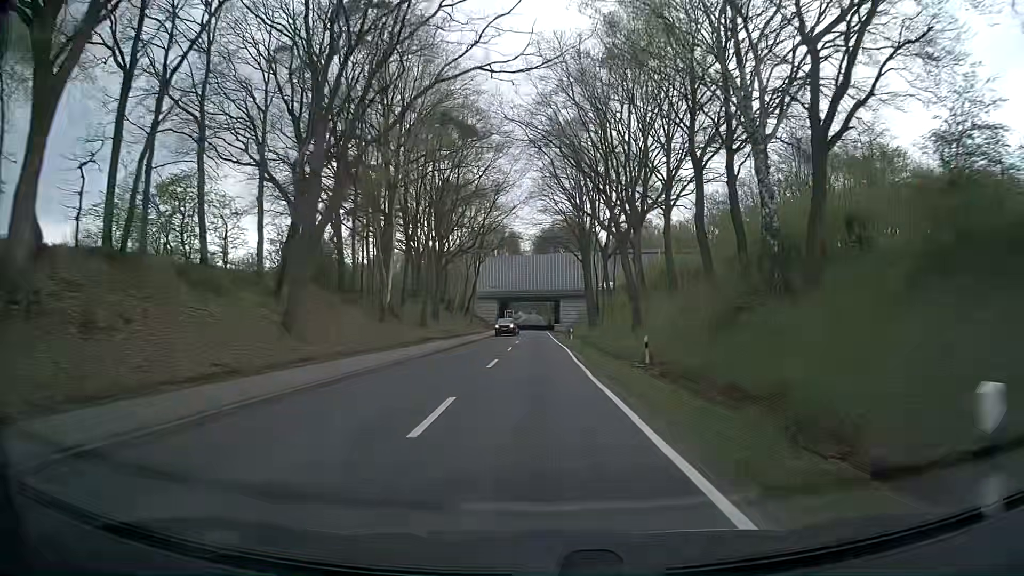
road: secondary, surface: asphalt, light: Day
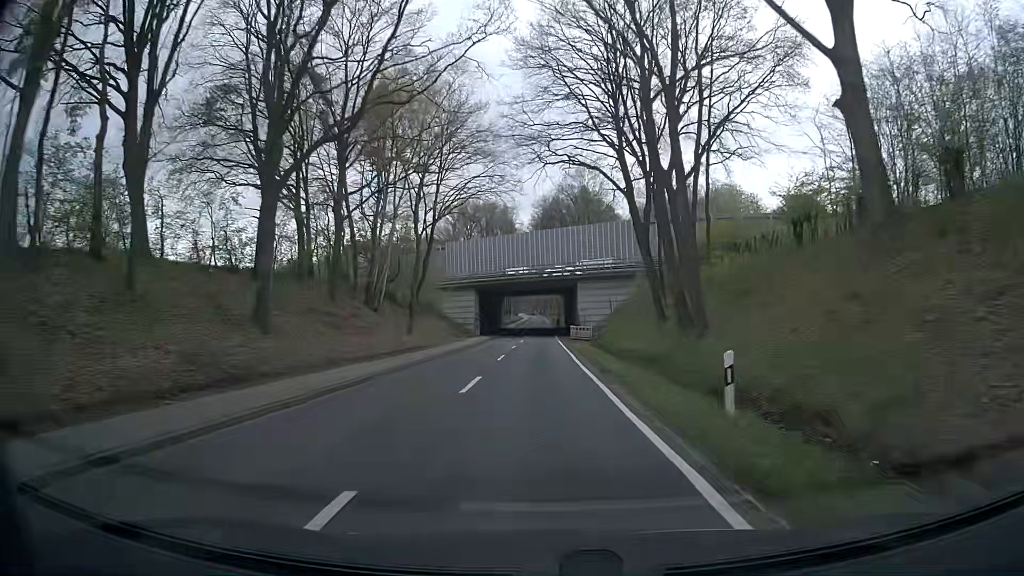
(+0.1, +43.1) m; 0°
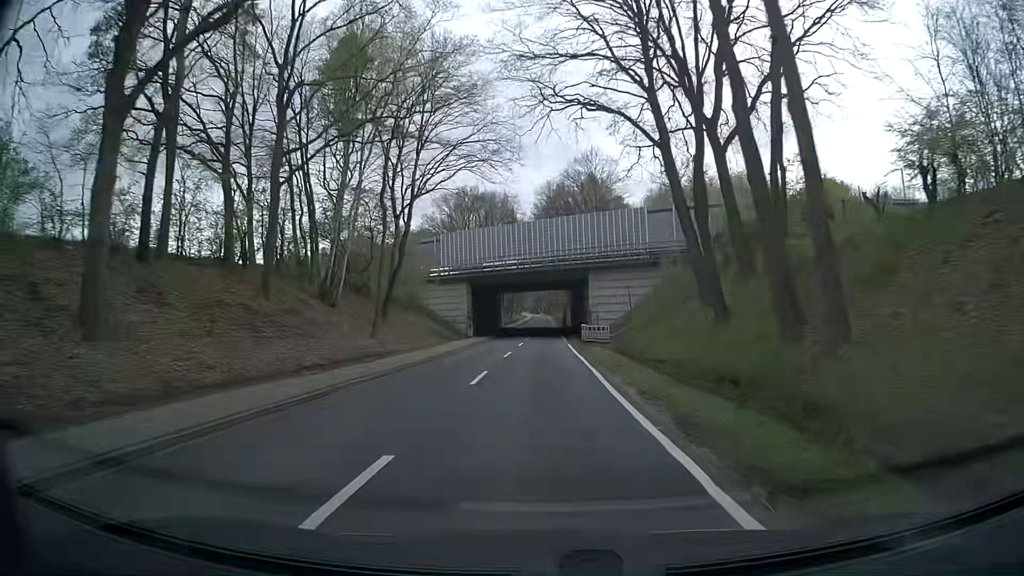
(-0.1, +10.8) m; -1°
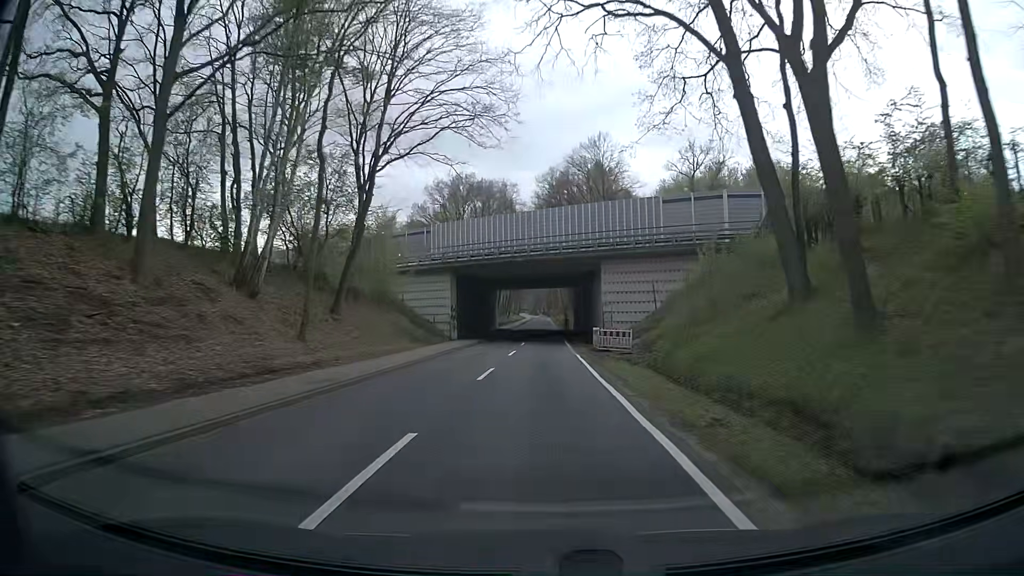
(0.0, +10.8) m; 0°
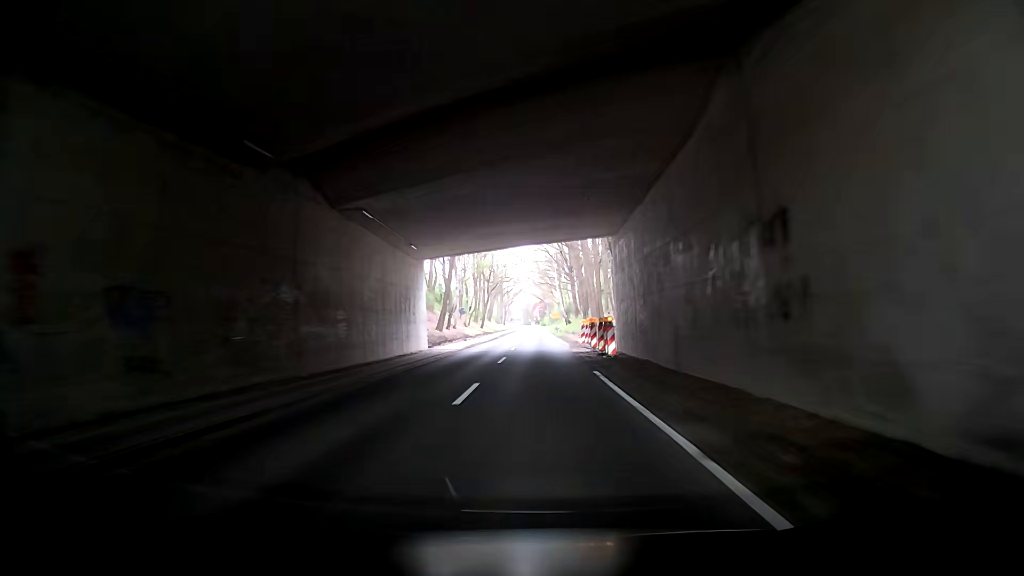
(+0.1, +53.7) m; -1°
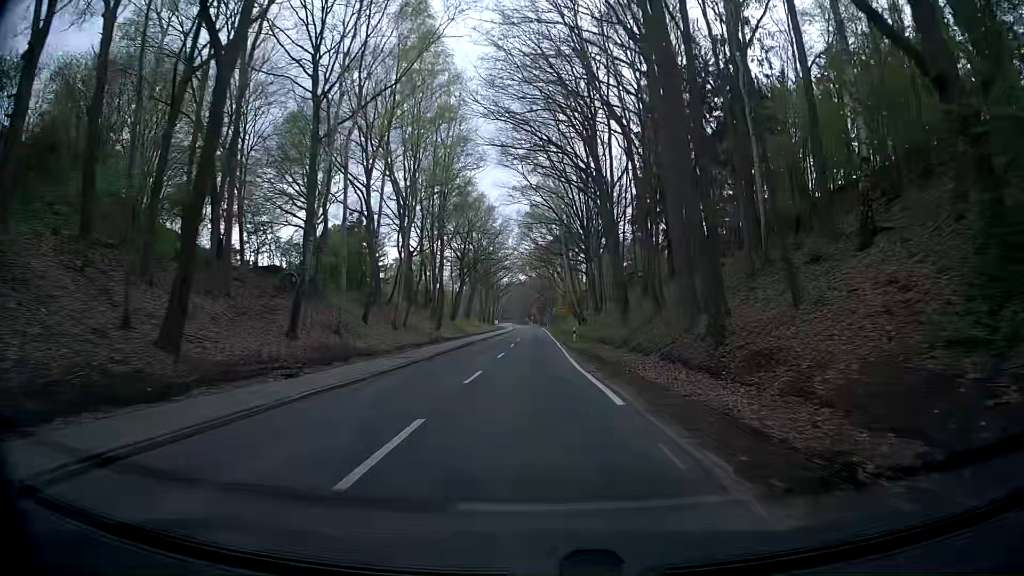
(-0.2, +42.3) m; +3°
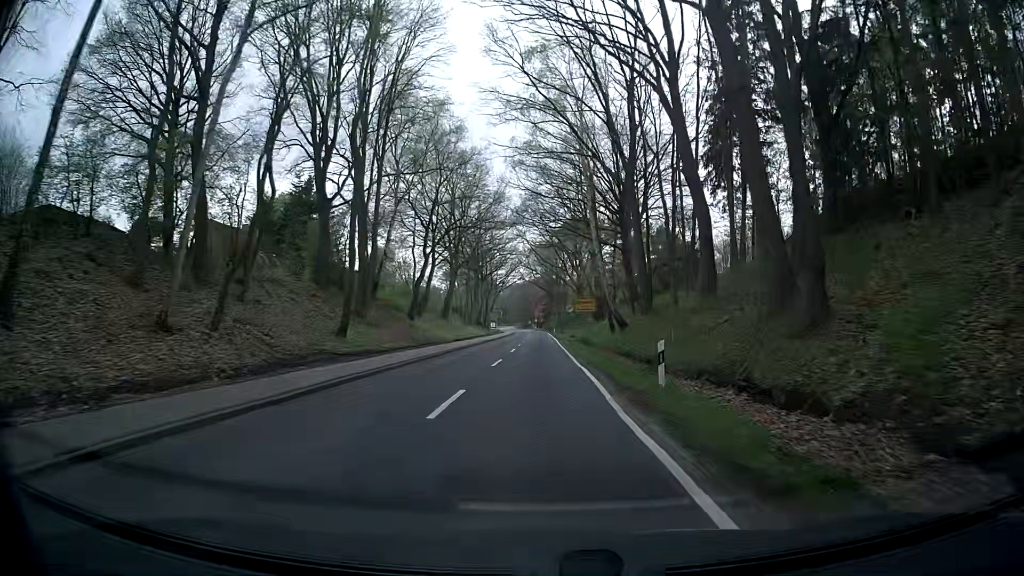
(-0.4, +29.9) m; 0°
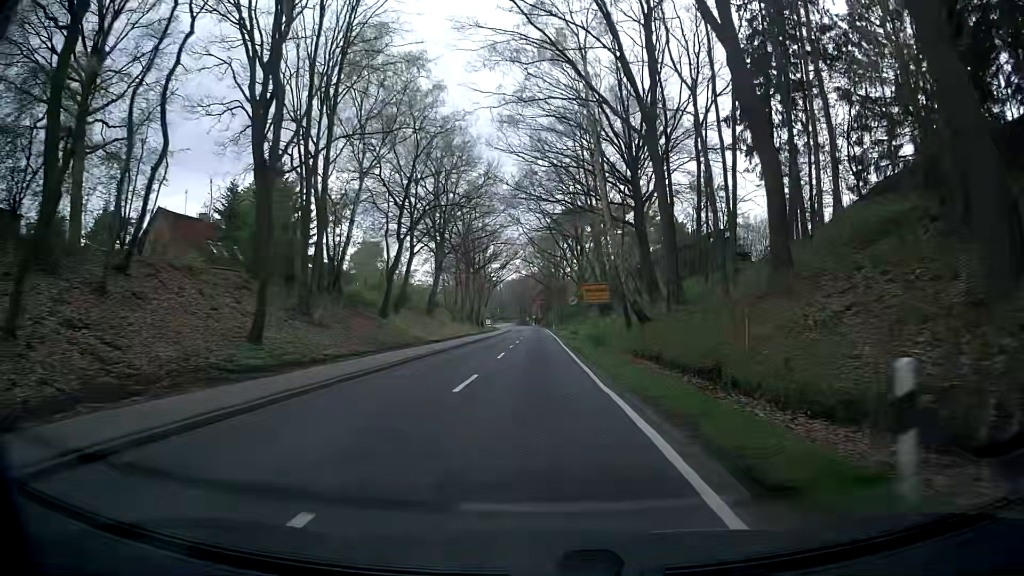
(-0.1, +9.2) m; -1°
(0, +10) (0, +20) (0, +30) (0, +40) (0, +50) (0, +60) (0, +70) (-1, +80) (-1, +90) (-1, +100) m
